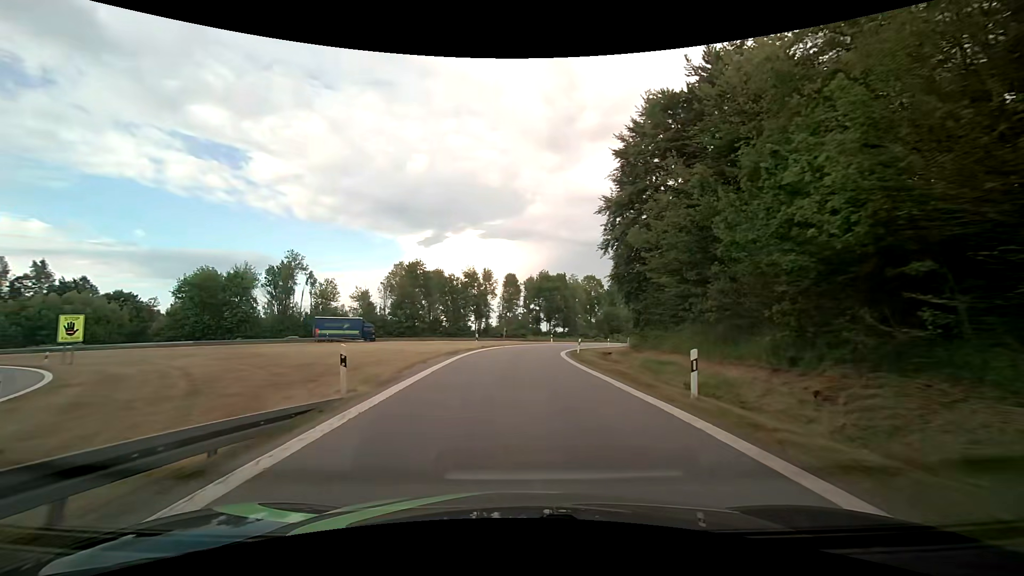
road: motorway_link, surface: asphalt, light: Day
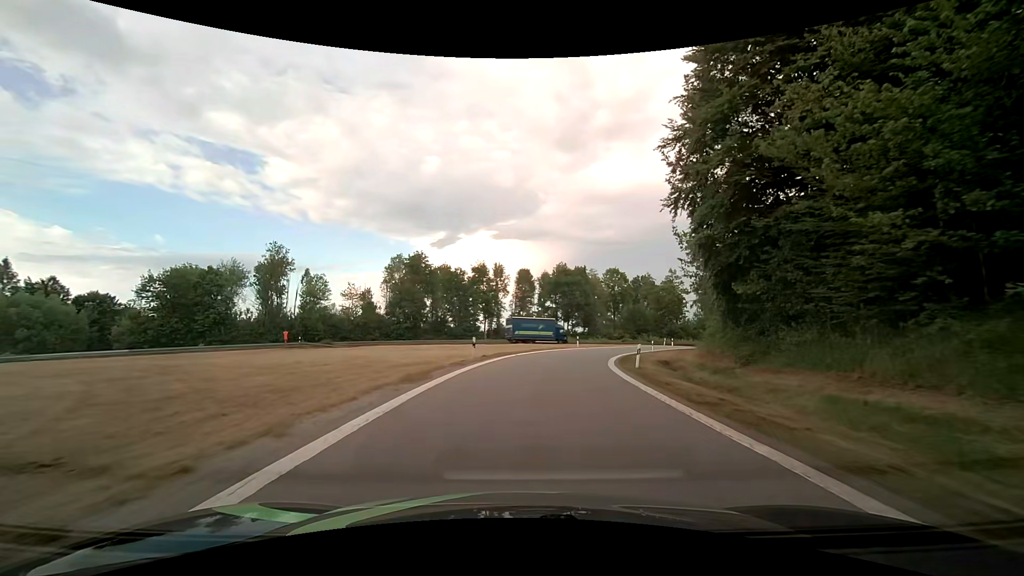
(-0.3, +13.4) m; -2°
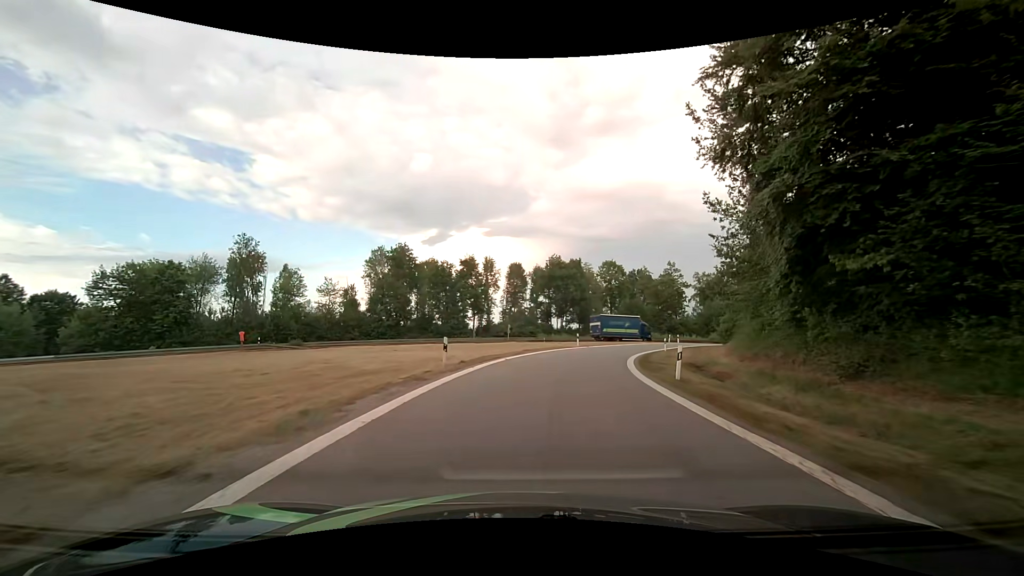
(+0.1, +6.7) m; +1°
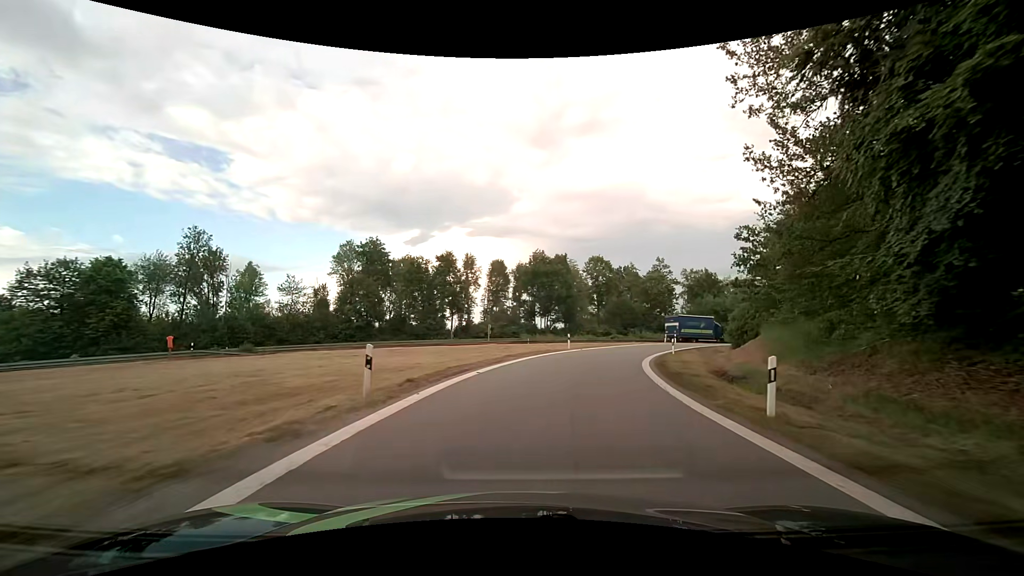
(+0.1, +6.7) m; +2°
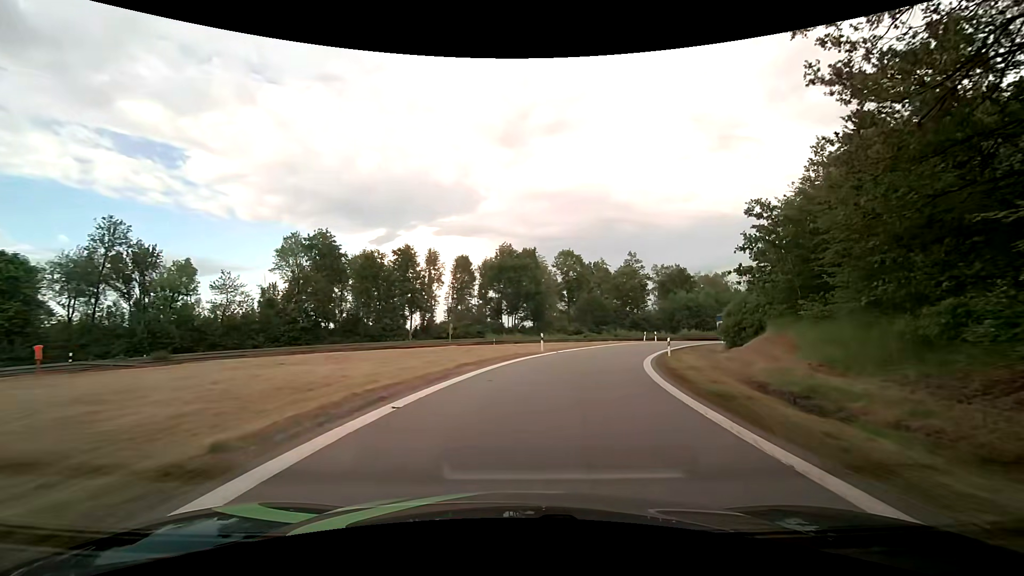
(+0.2, +6.6) m; +4°
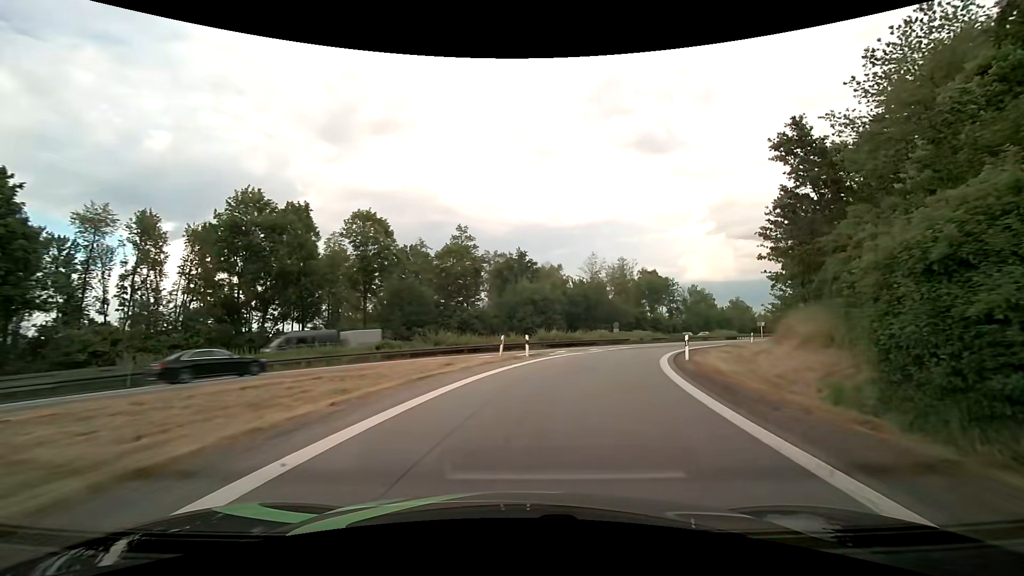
(+5.6, +32.7) m; +20°
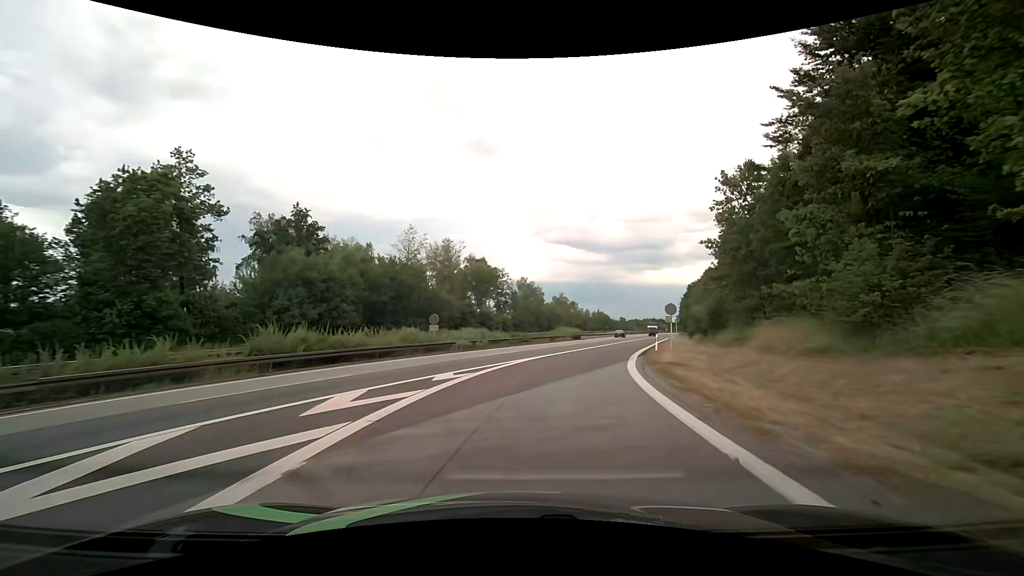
(+4.9, +26.4) m; +20°
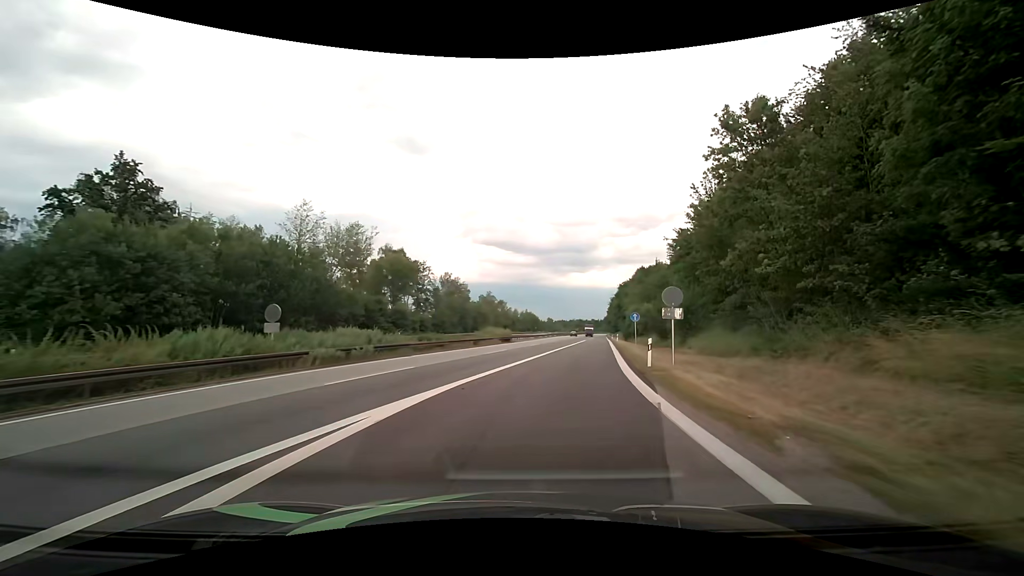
(+1.1, +14.2) m; +9°
